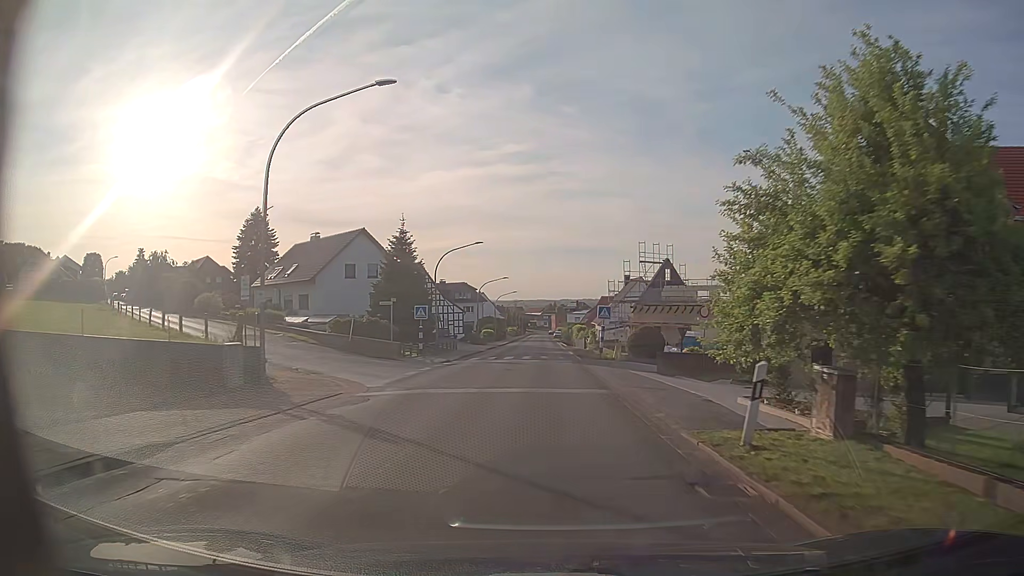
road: secondary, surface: asphalt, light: Day
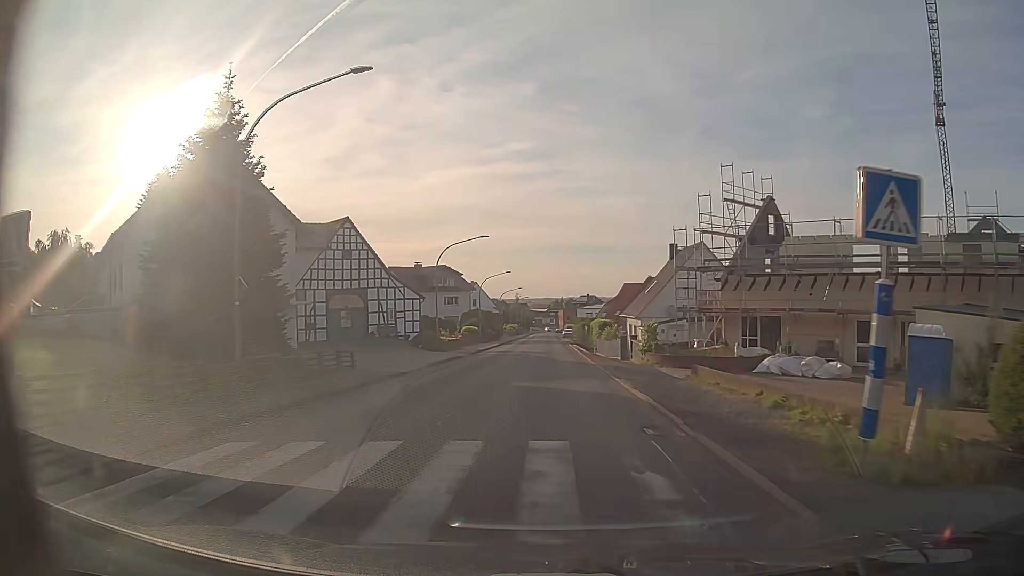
(-0.1, +32.3) m; 0°
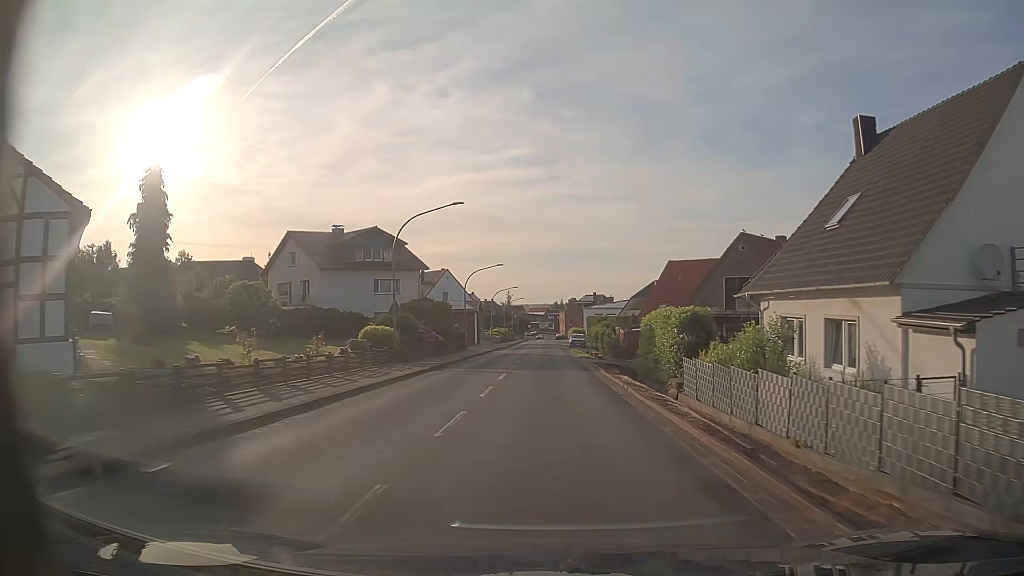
(-0.1, +41.6) m; 0°
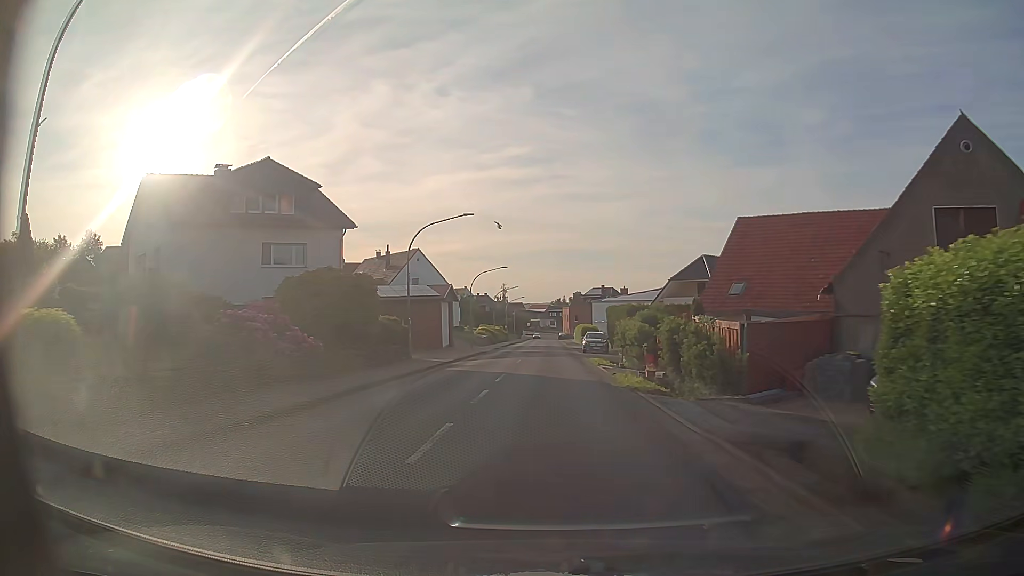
(-0.1, +25.6) m; 0°
